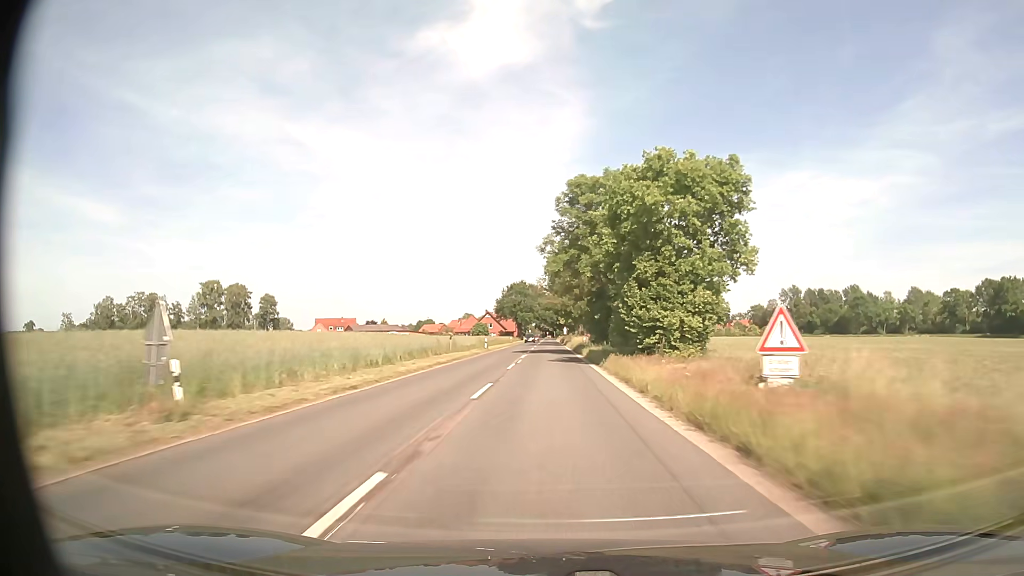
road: secondary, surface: asphalt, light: Day
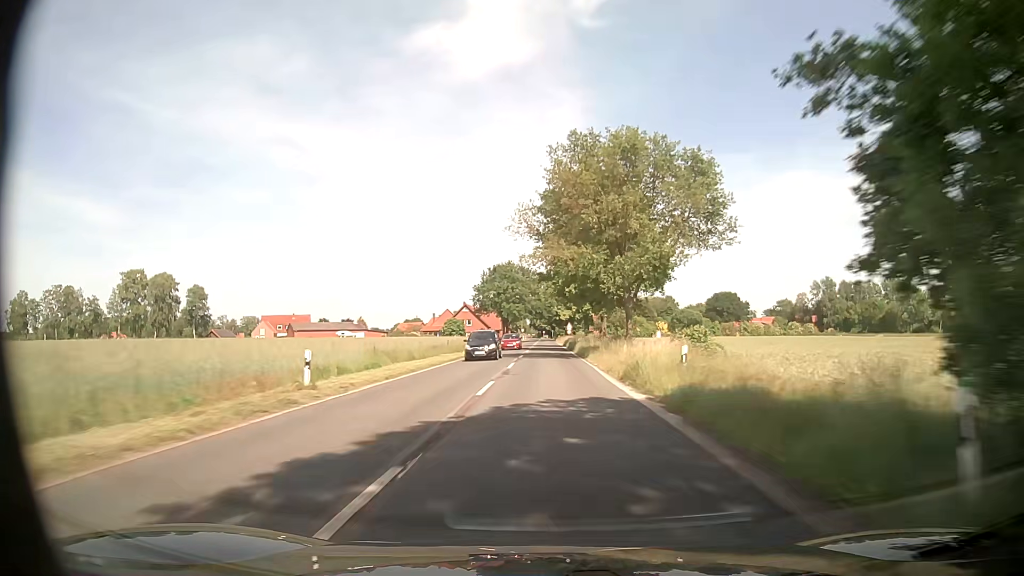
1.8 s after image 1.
(0.0, +47.5) m; 0°
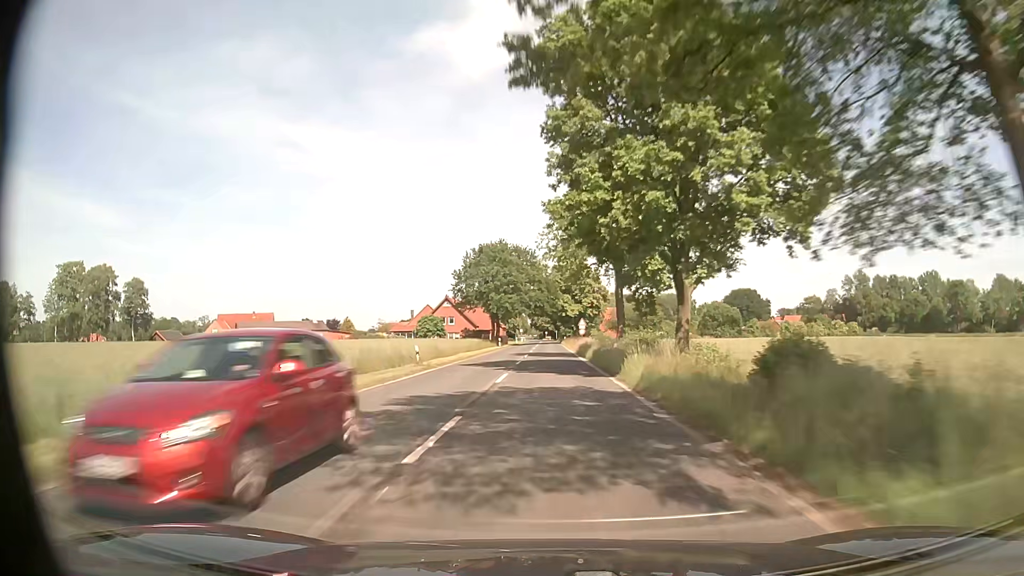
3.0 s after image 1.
(+0.1, +31.6) m; 0°
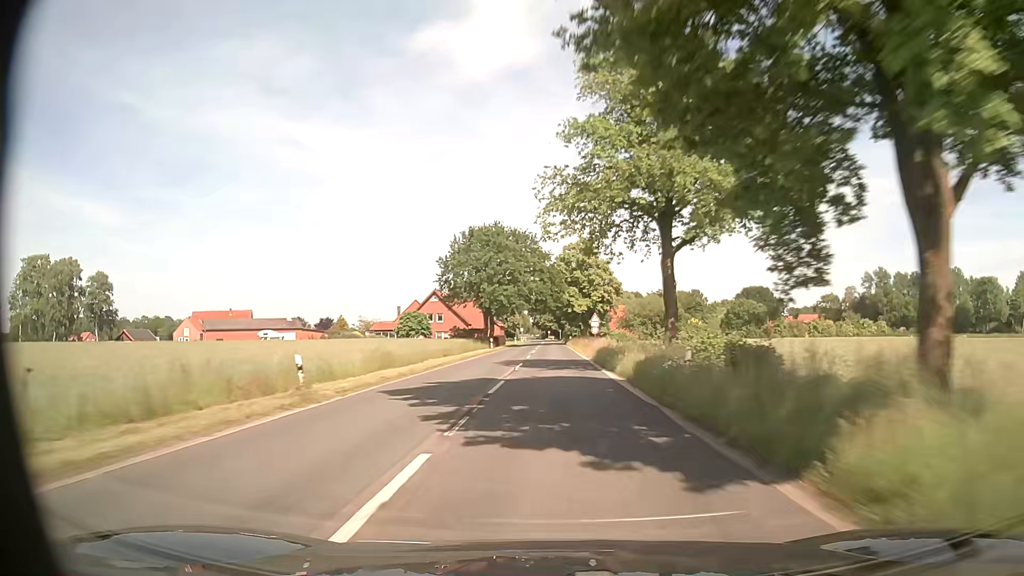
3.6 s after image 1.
(0.0, +15.8) m; 0°
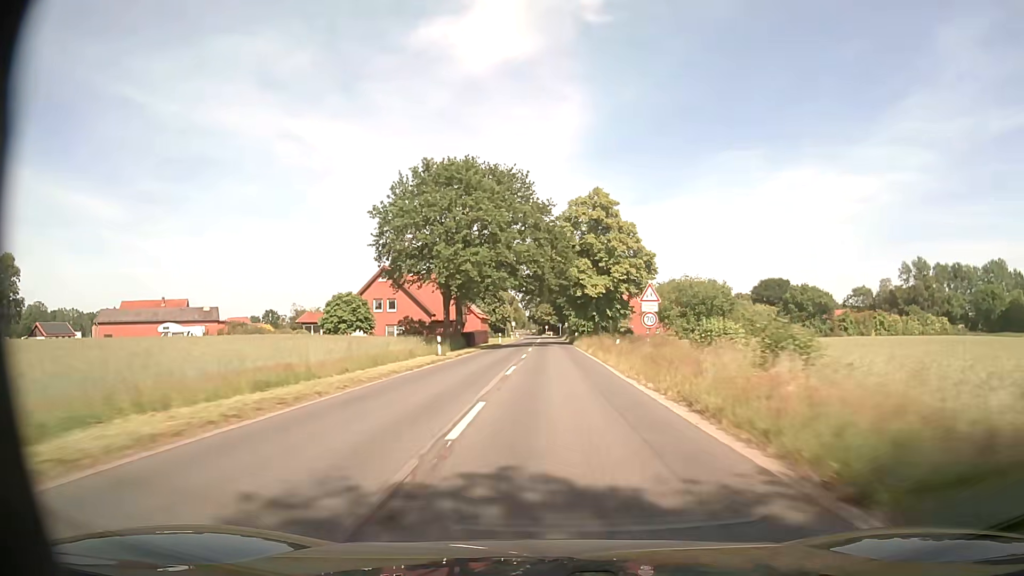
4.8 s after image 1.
(+0.1, +30.9) m; 0°
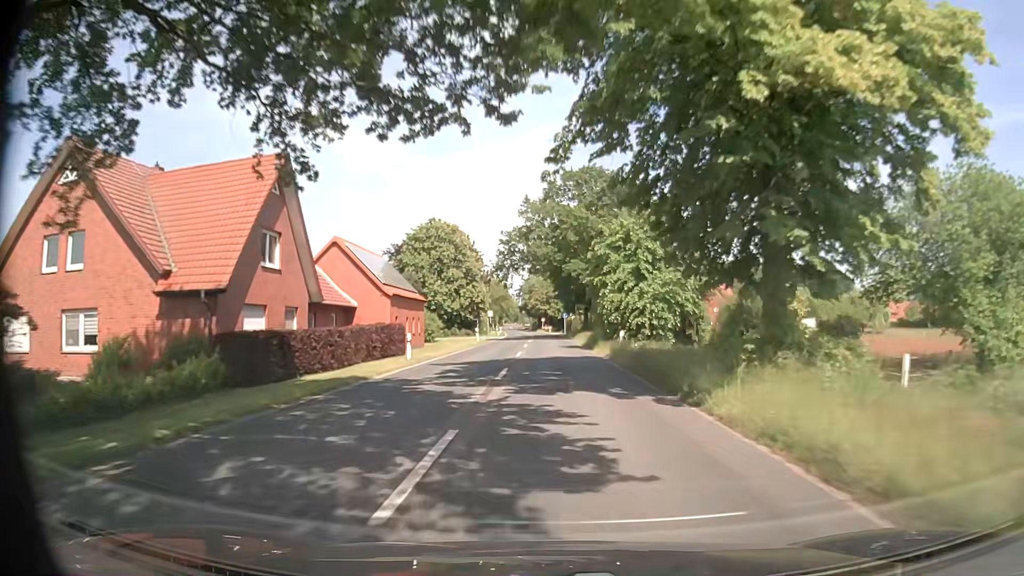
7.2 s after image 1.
(-0.1, +50.6) m; 0°
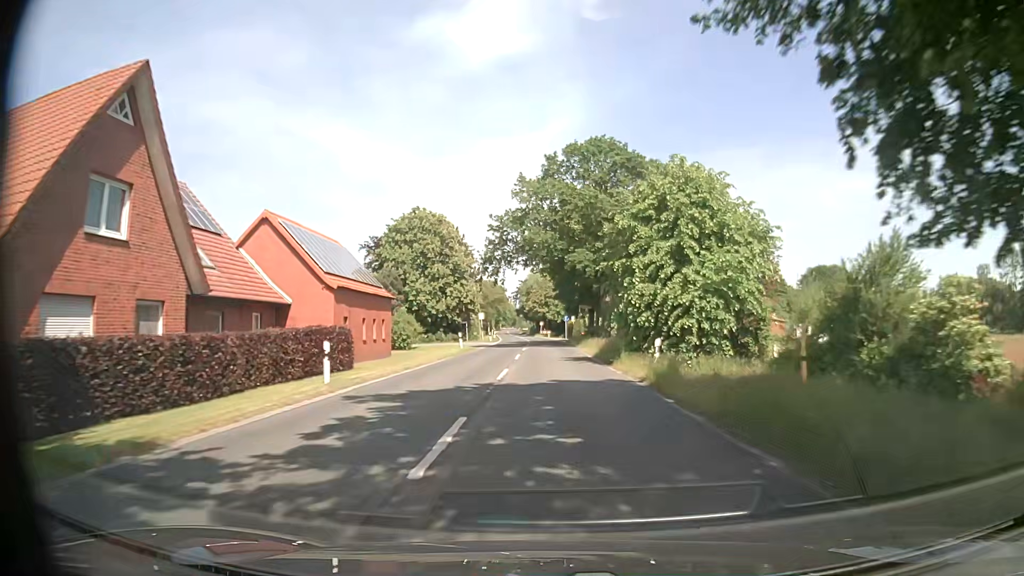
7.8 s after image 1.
(0.0, +10.3) m; 0°
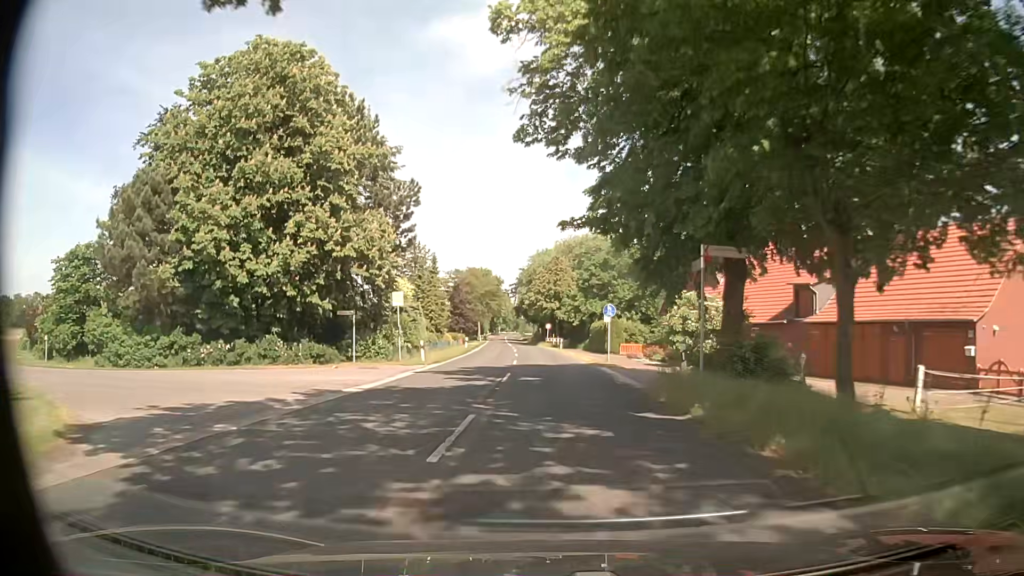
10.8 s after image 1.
(-0.1, +46.7) m; -1°
(0, +10) (0, +20) (0, +30) (0, +40) (0, +50) (-1, +60) (-1, +70) (-2, +80) (-2, +90) (-3, +100) m
